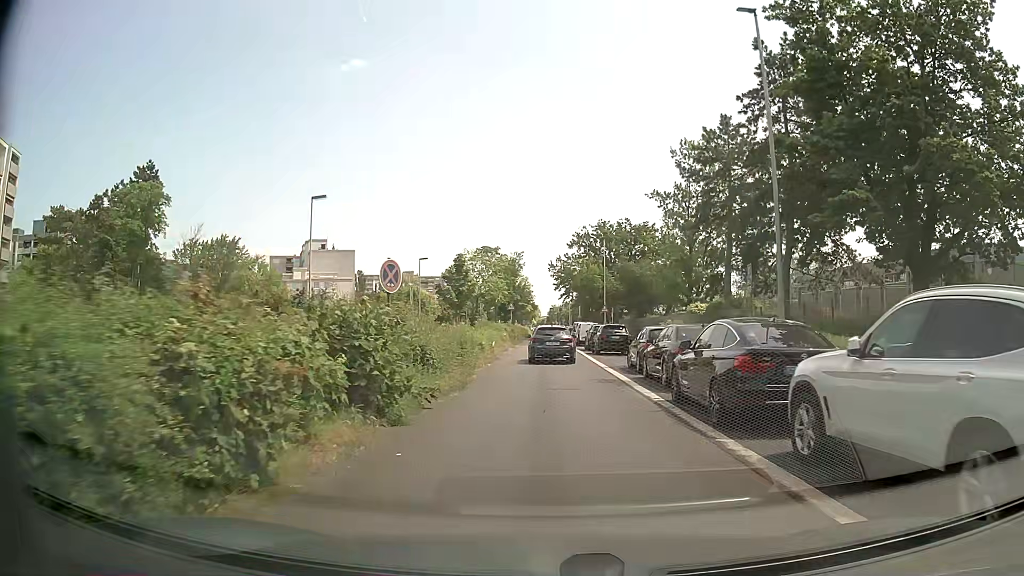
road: unclassified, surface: asphalt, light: Day
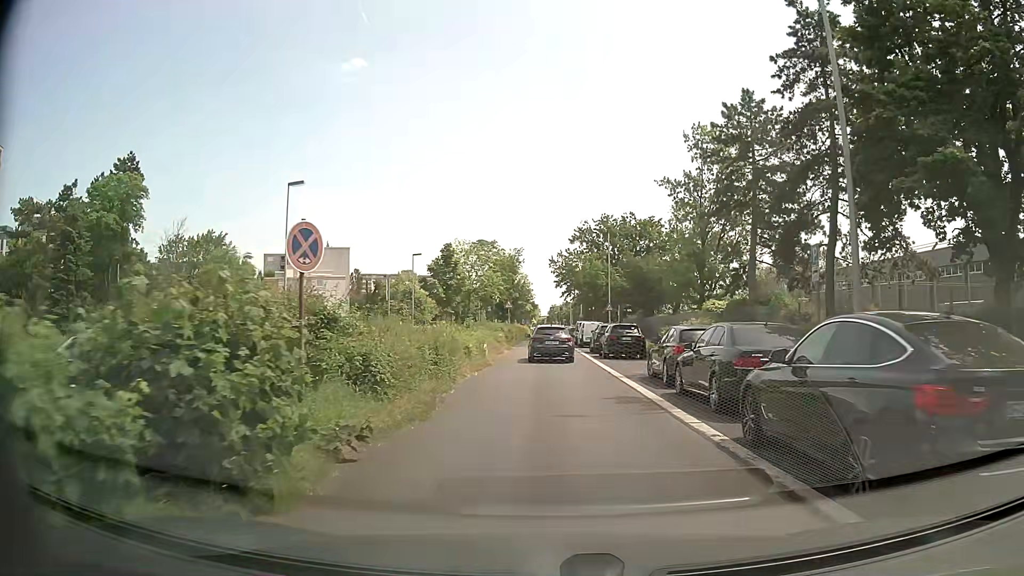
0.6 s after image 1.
(0.0, +4.5) m; 0°
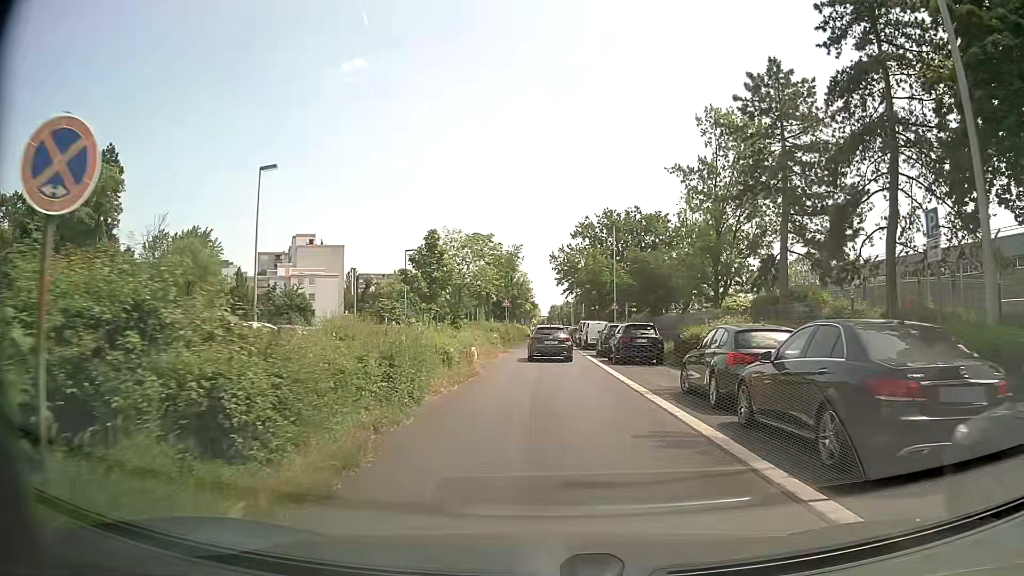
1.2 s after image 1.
(0.0, +4.6) m; 0°
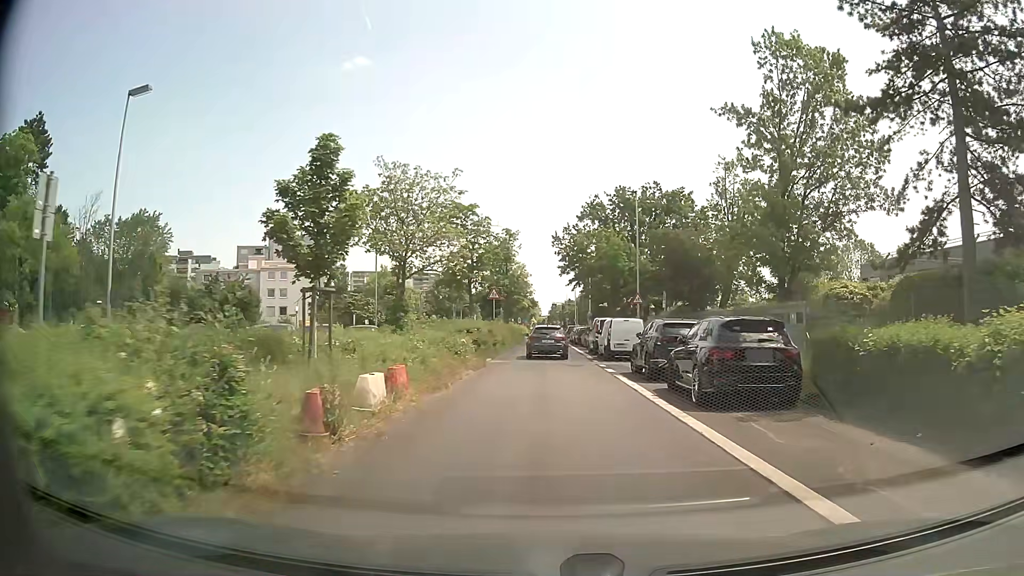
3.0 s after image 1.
(0.0, +13.9) m; 0°
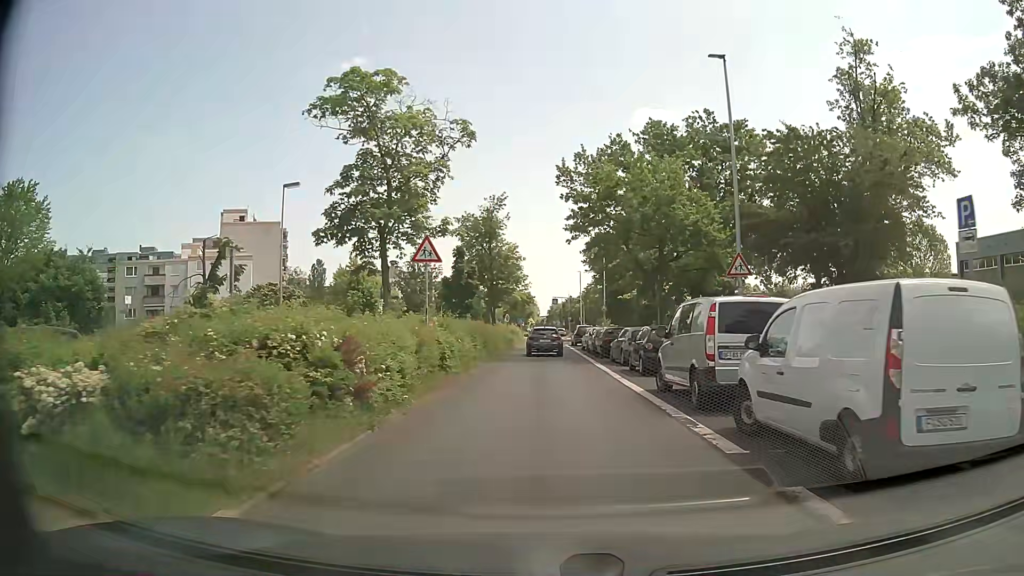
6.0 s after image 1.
(0.0, +23.2) m; 0°
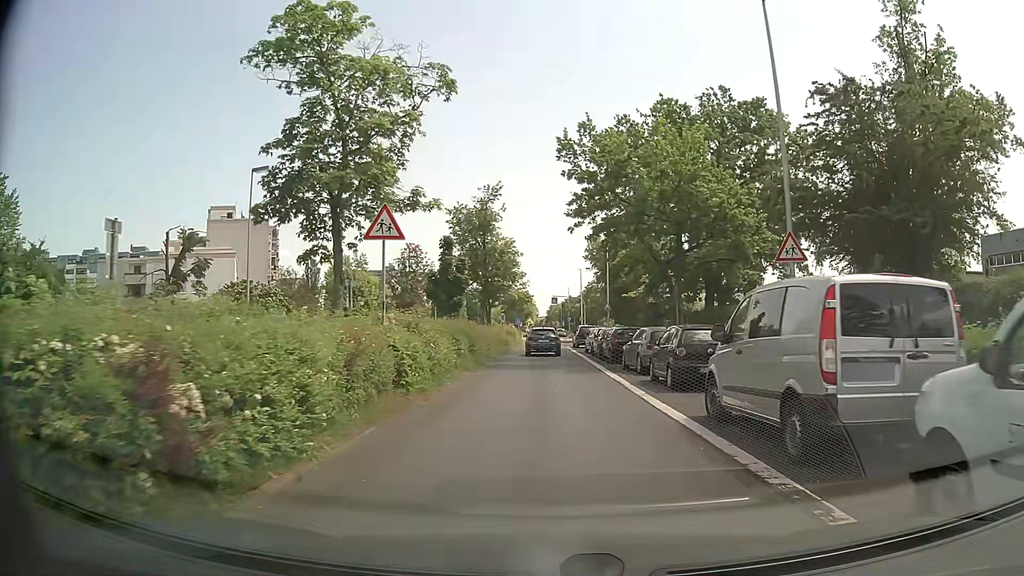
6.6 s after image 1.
(0.0, +4.6) m; 0°
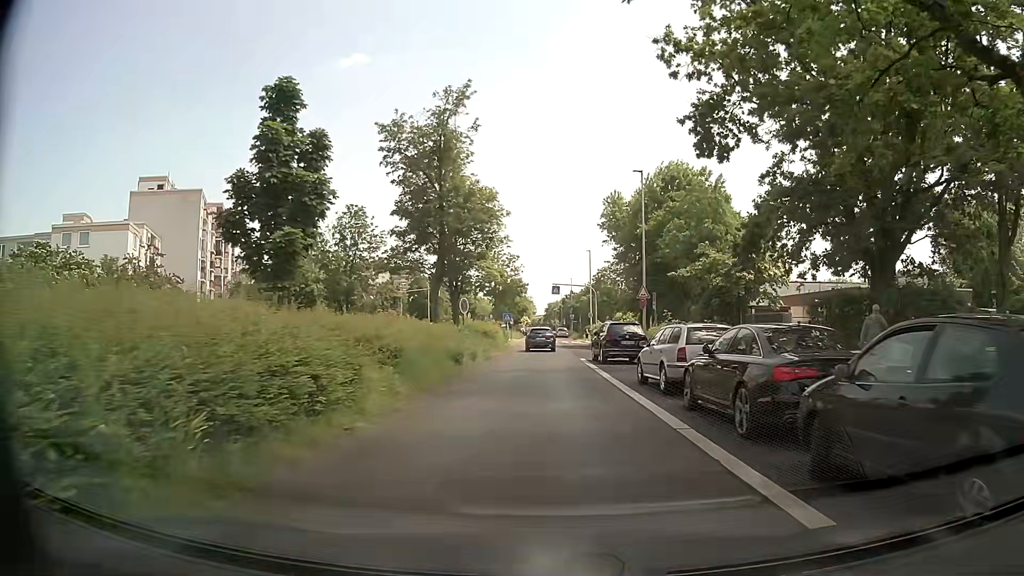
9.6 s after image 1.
(+0.1, +23.2) m; +1°
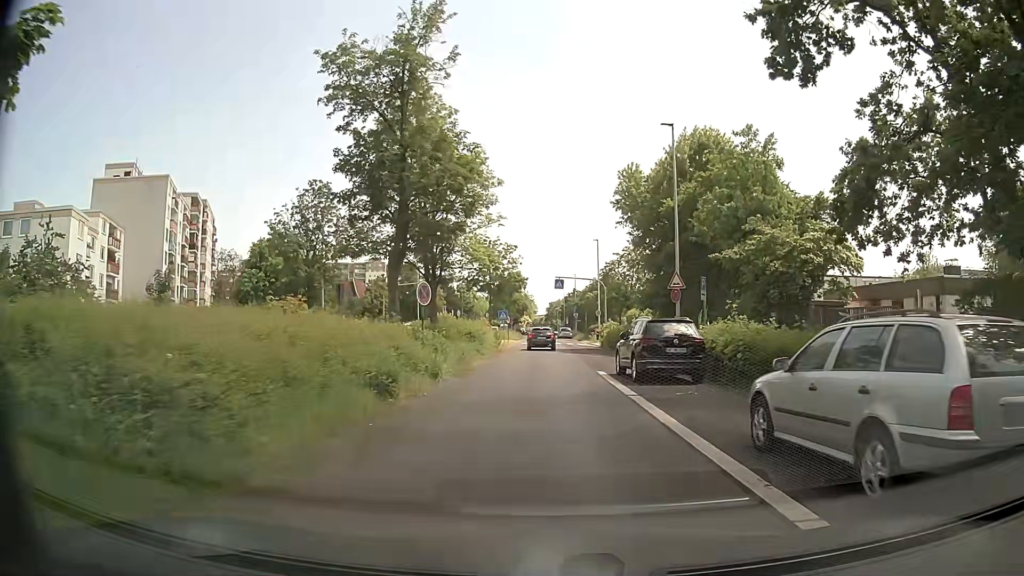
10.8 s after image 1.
(0.0, +9.3) m; -1°
(0, +10) (0, +20) (0, +30) (0, +40) (0, +50) (0, +60) (0, +70) (0, +80) (+1, +90) (+1, +100) m
